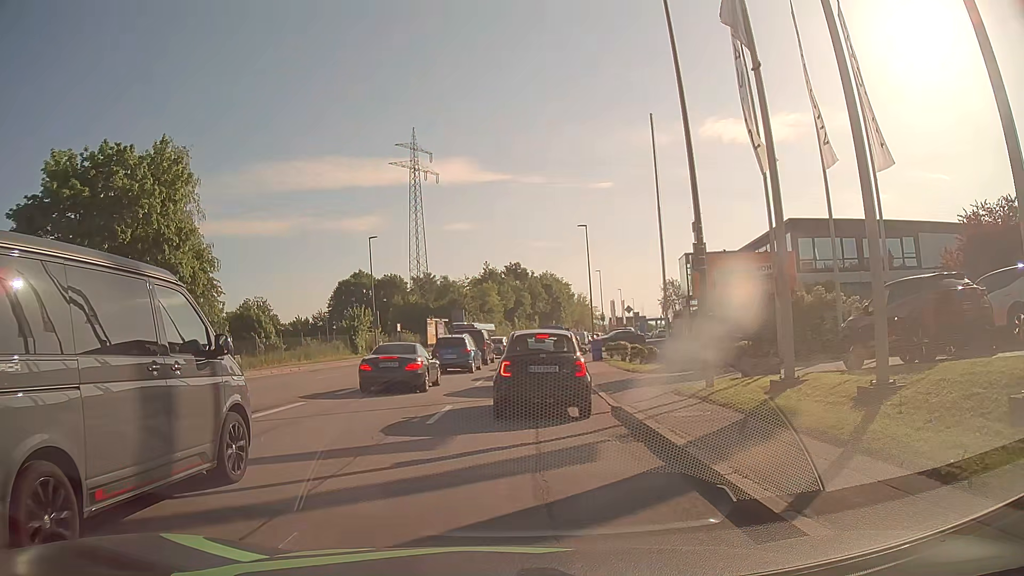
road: tertiary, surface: asphalt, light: Day
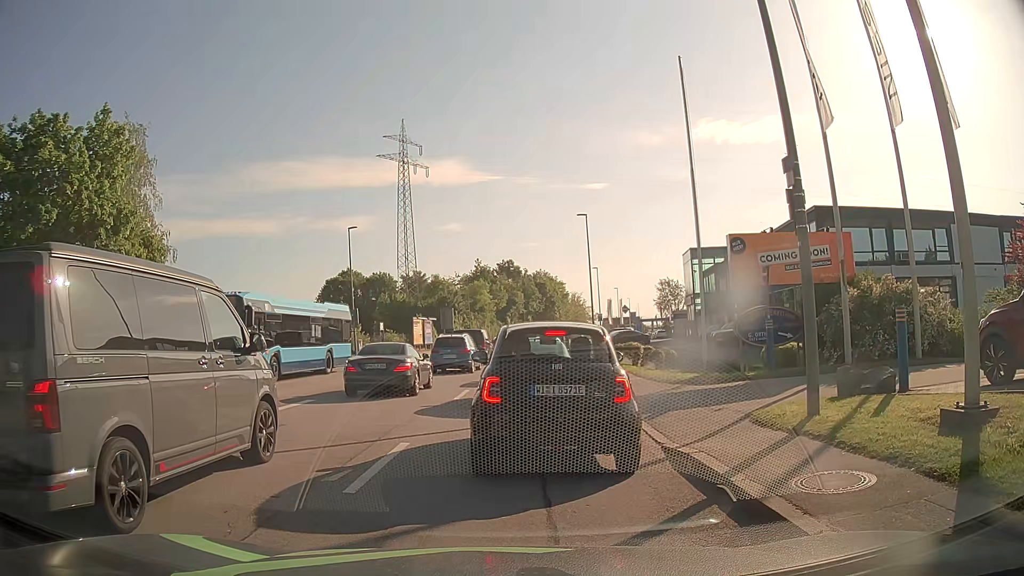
(0.0, +4.9) m; +1°
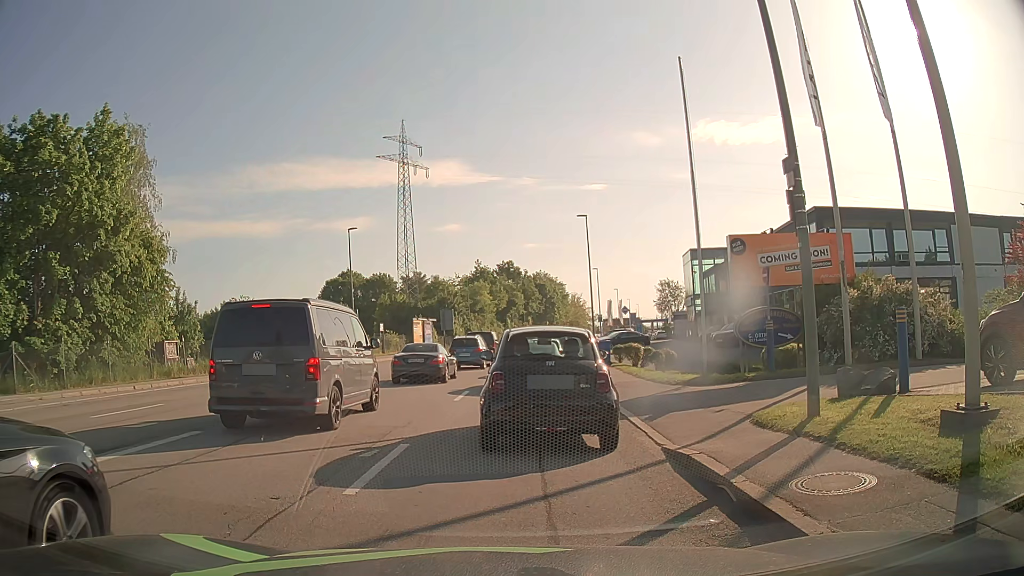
(0.0, +0.1) m; 0°
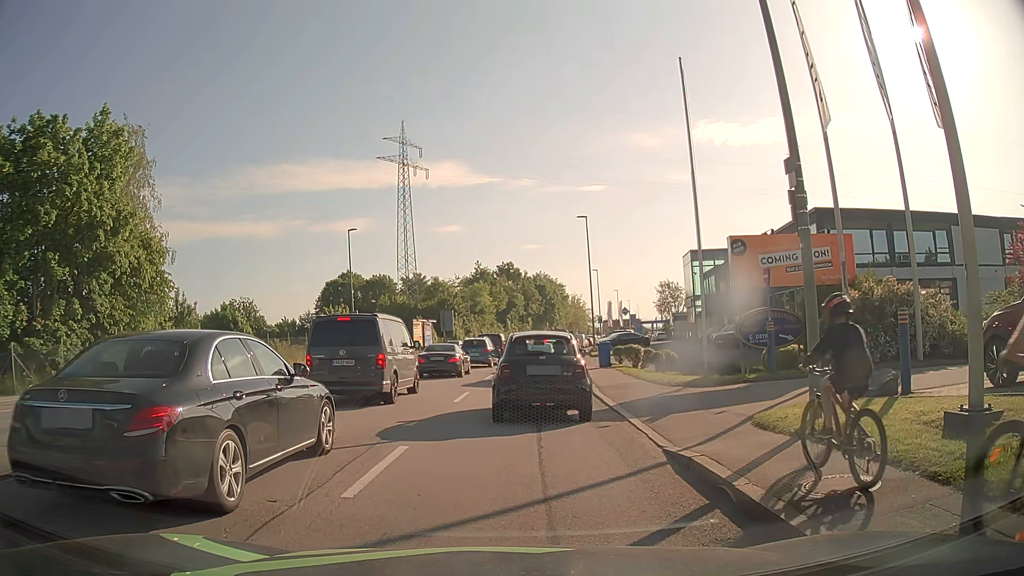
(0.0, 0.0) m; 0°
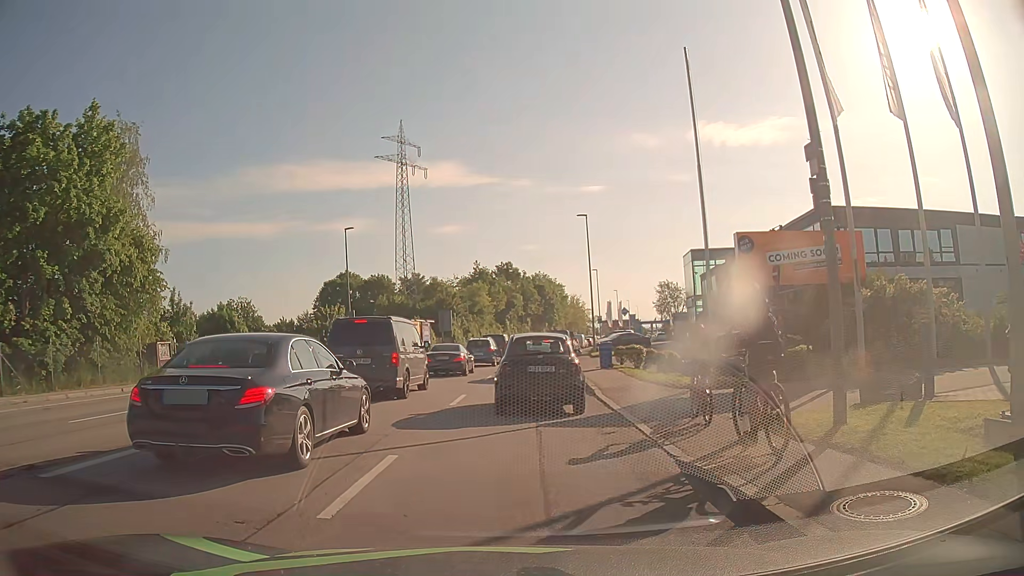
(0.0, +0.7) m; 0°
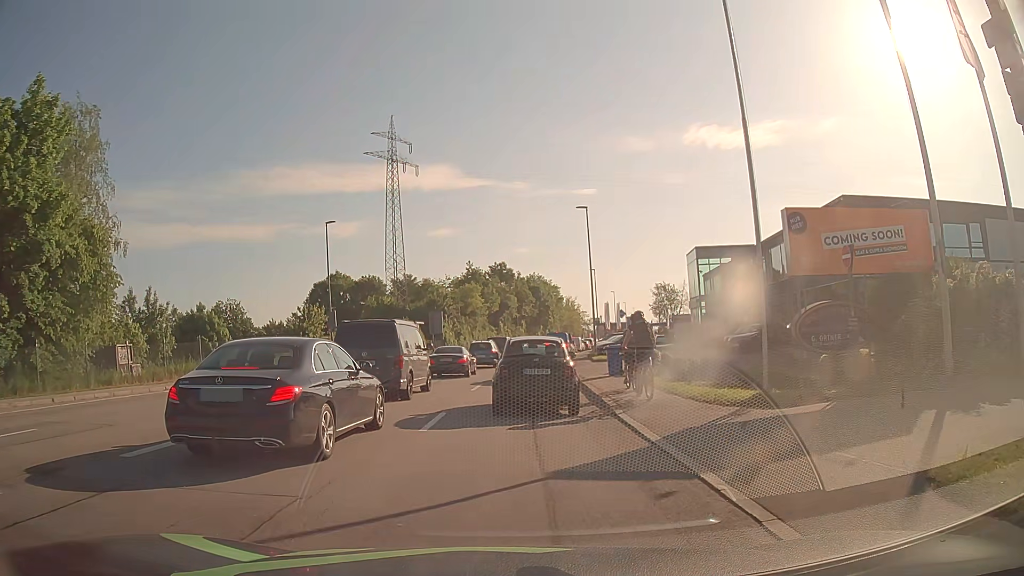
(0.0, +4.1) m; 0°
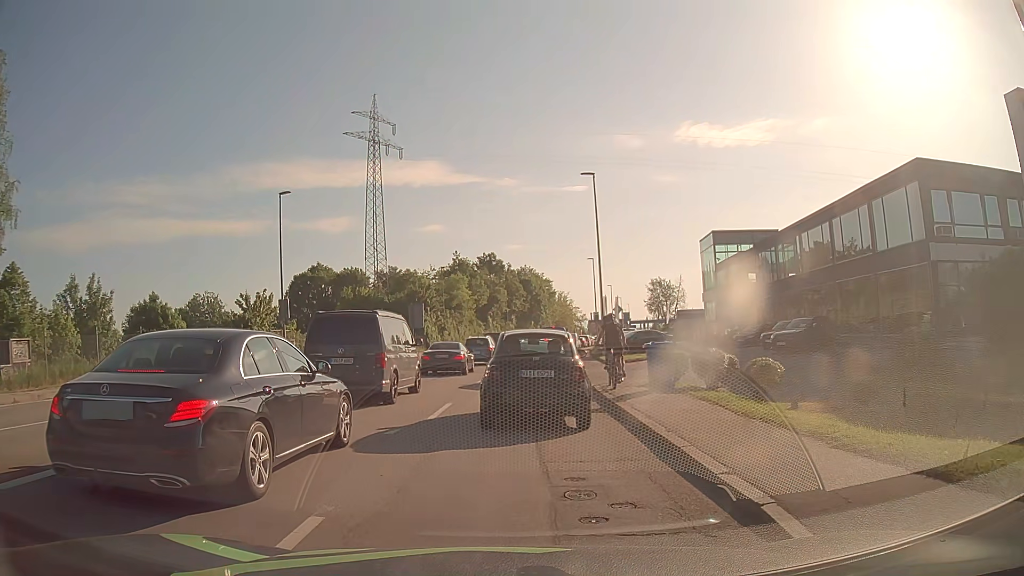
(0.0, +8.6) m; +1°
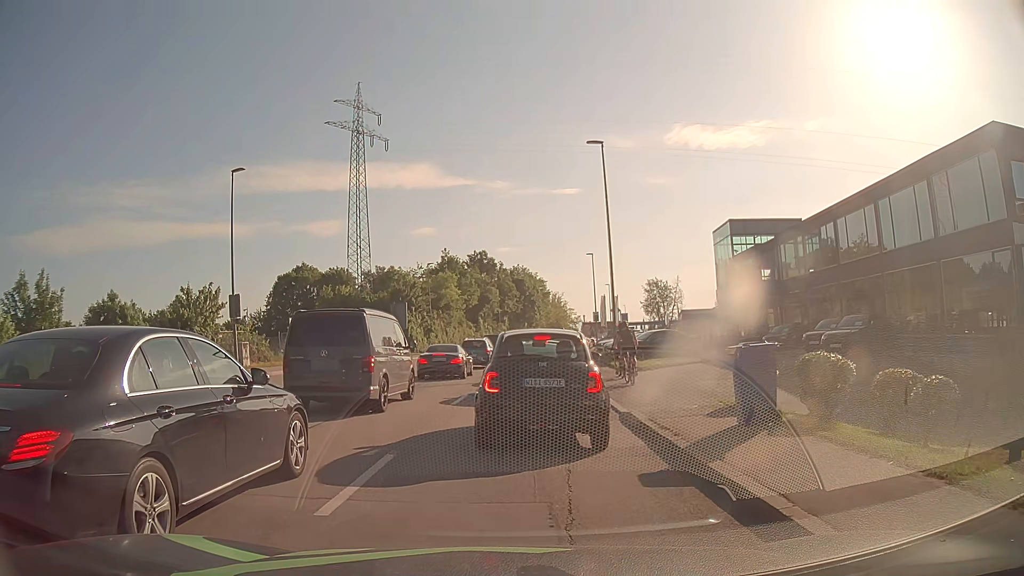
(0.0, +6.5) m; +2°
